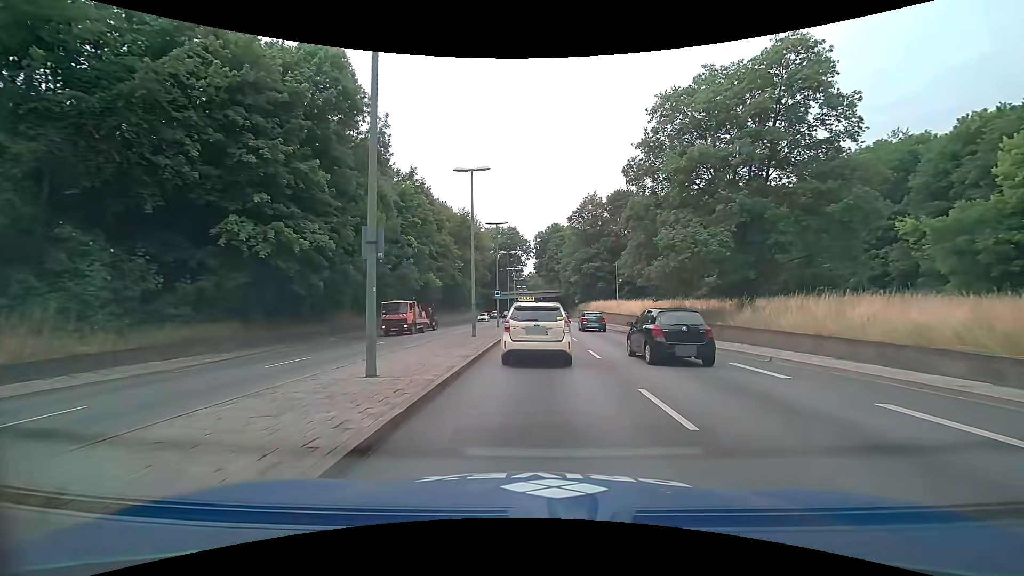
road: trunk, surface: asphalt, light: Day
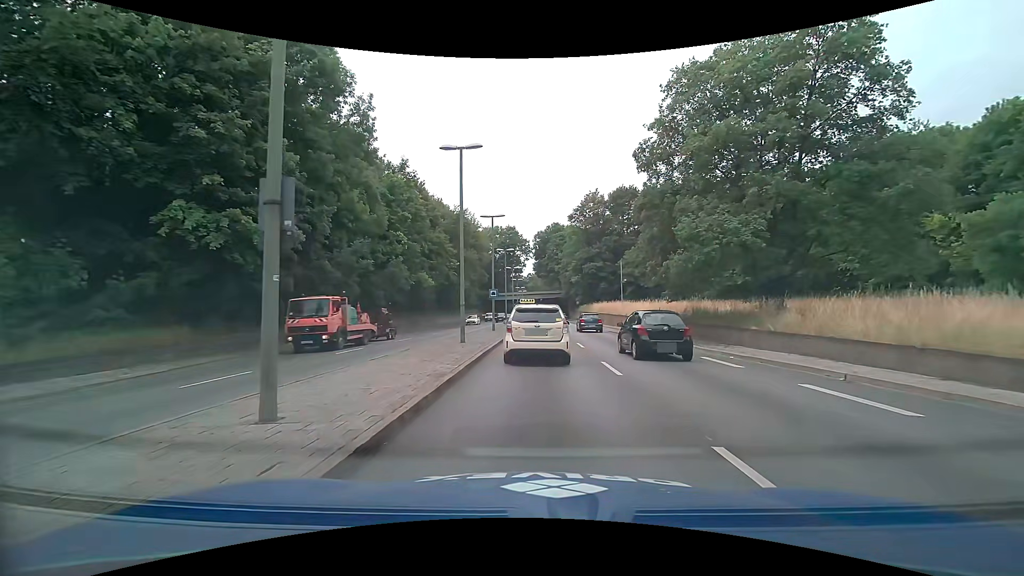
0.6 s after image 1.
(0.0, +3.7) m; 0°
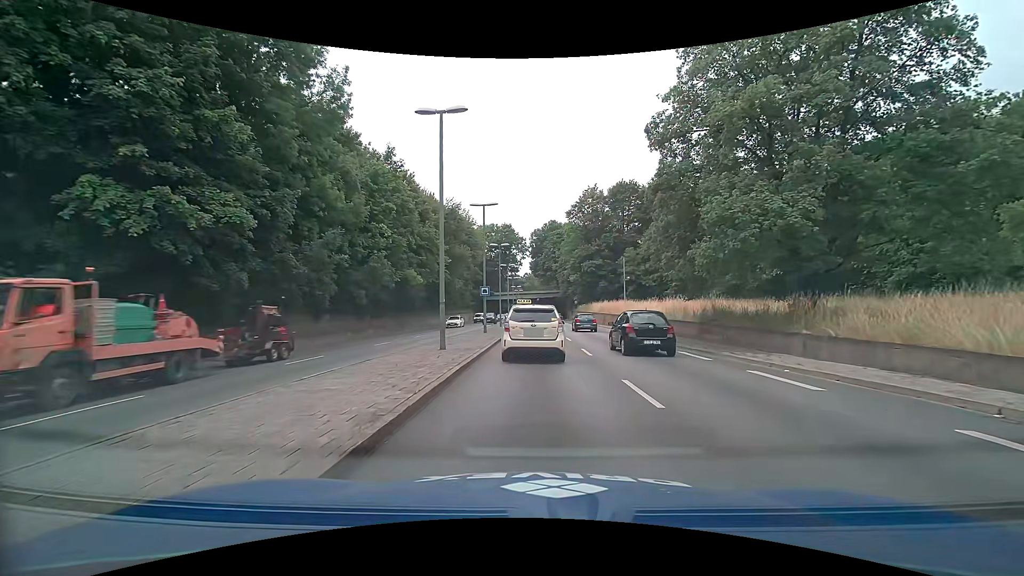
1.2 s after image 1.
(0.0, +3.9) m; -1°
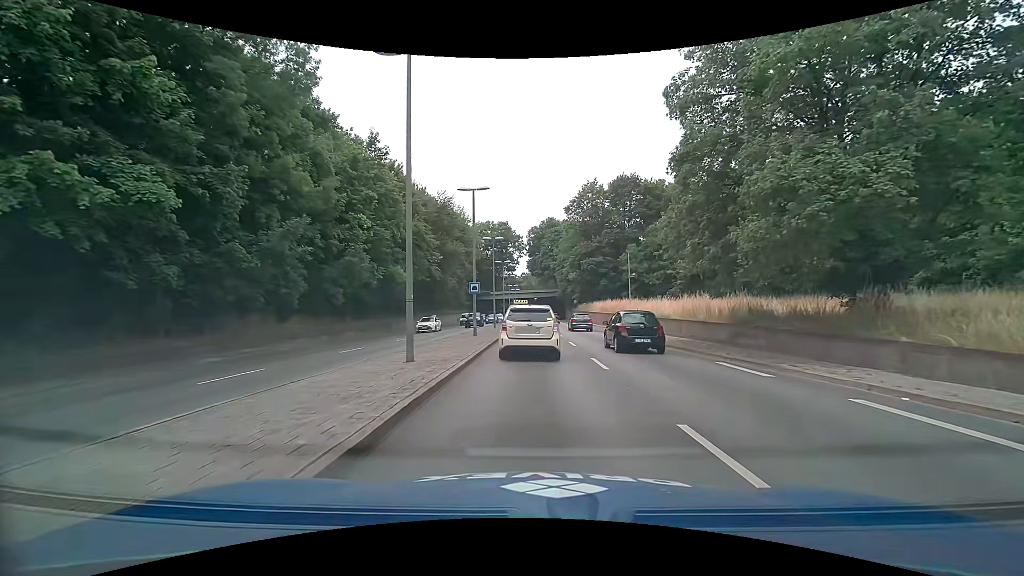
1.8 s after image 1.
(+0.1, +4.2) m; +1°
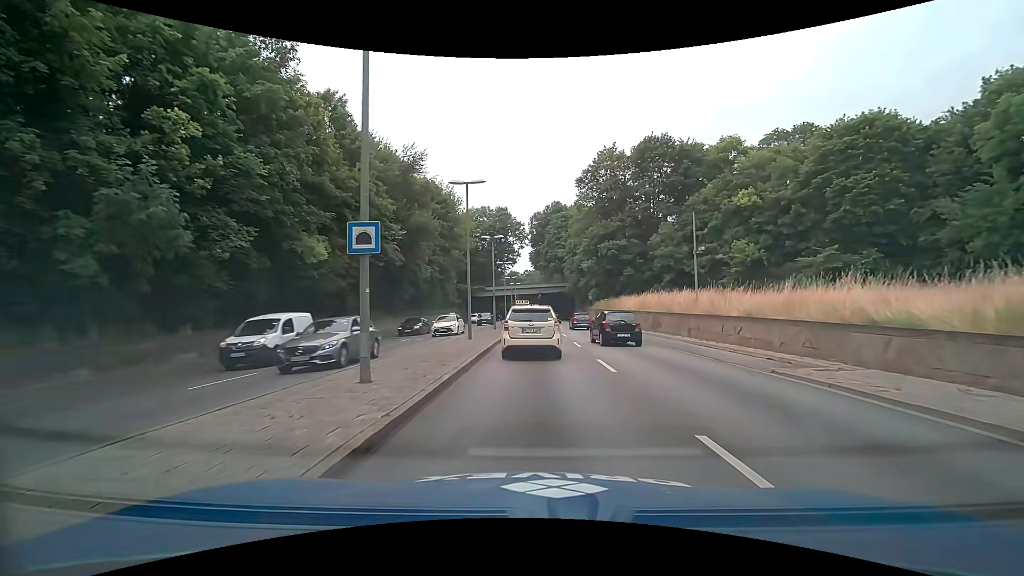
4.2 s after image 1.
(0.0, +18.7) m; 0°
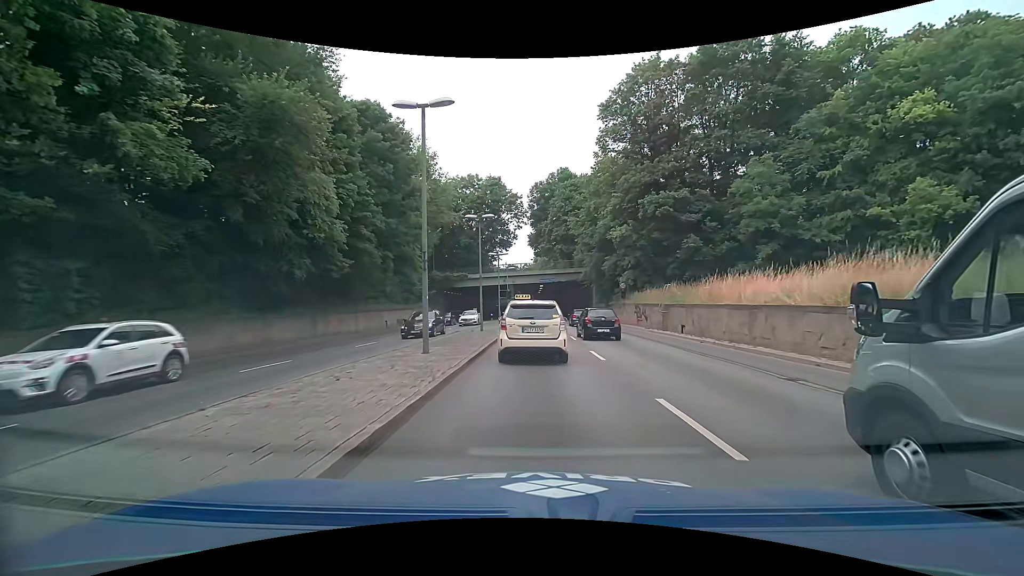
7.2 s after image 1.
(+0.1, +25.0) m; 0°
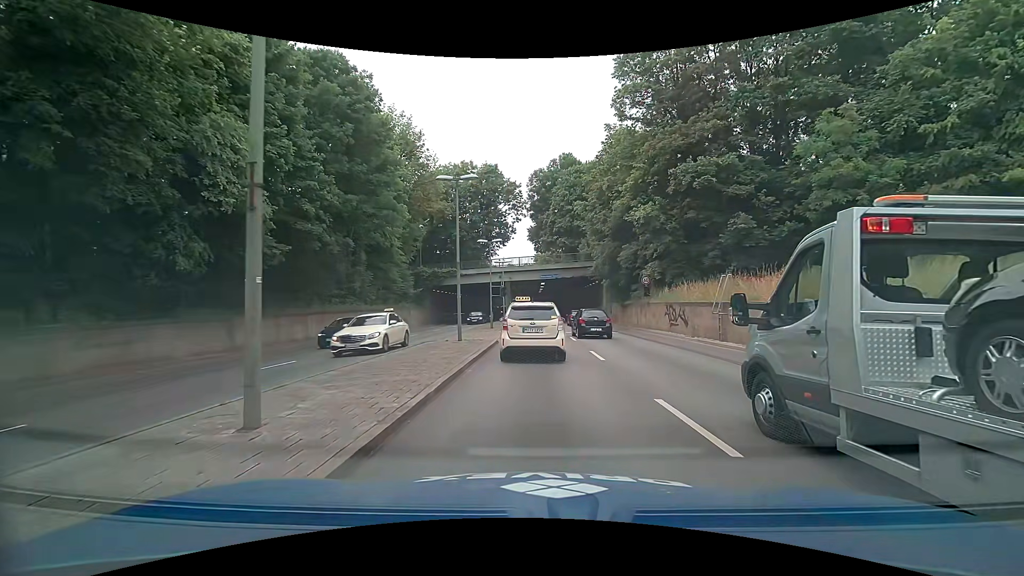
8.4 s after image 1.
(0.0, +8.8) m; +1°
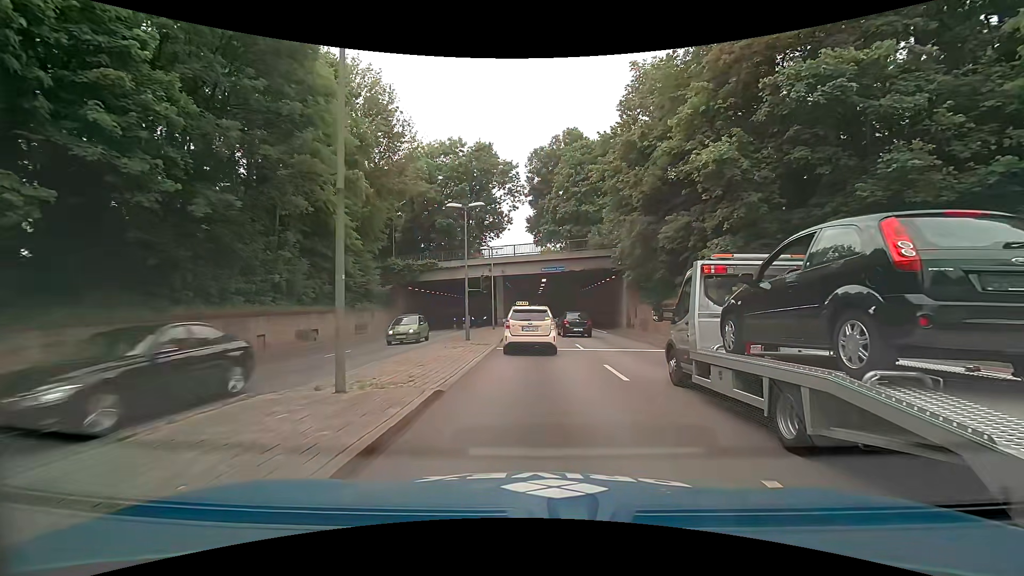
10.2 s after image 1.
(-0.1, +12.7) m; -1°
